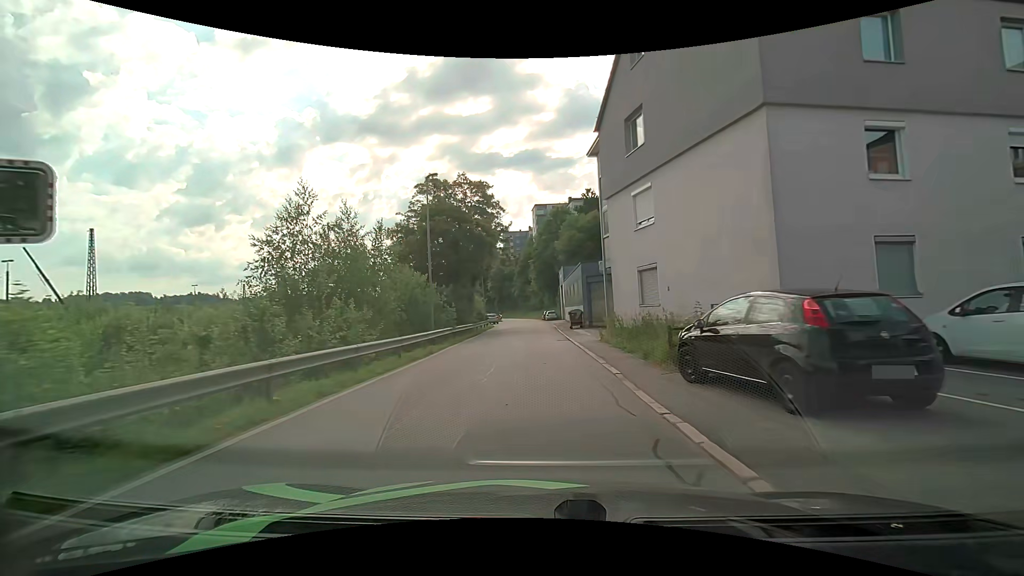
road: residential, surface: asphalt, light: Day
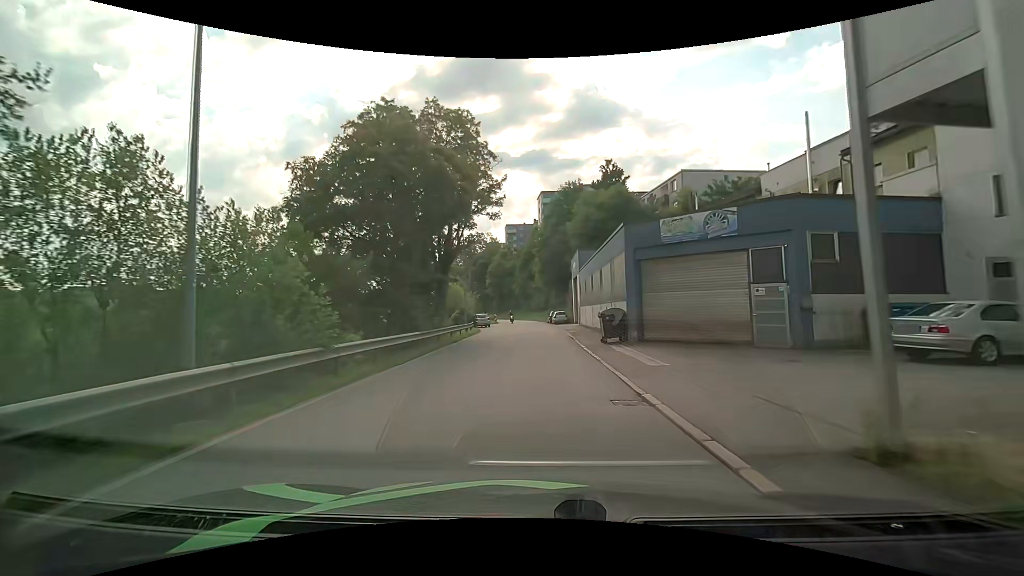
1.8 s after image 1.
(-0.3, +17.1) m; -2°
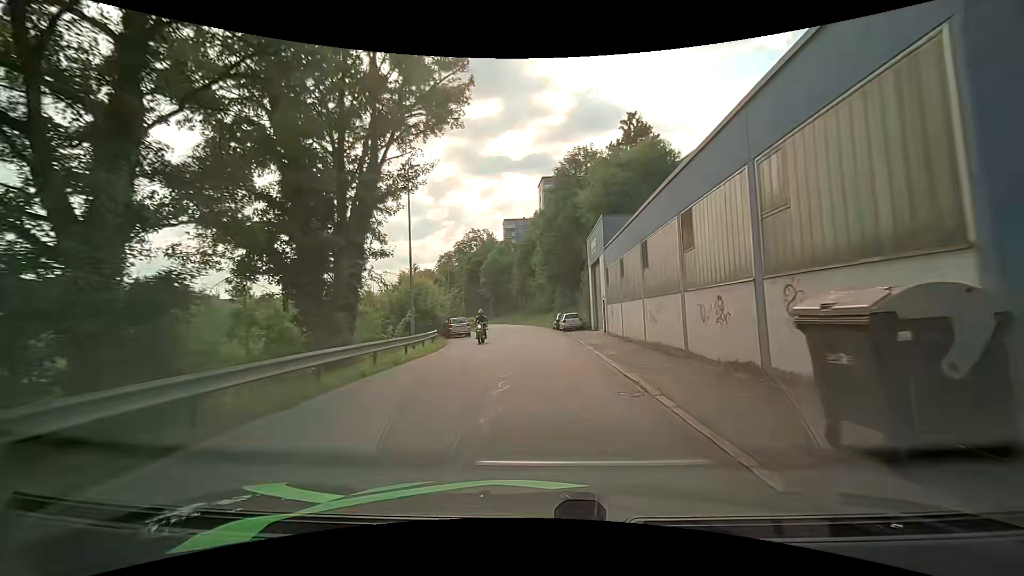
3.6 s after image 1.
(+0.2, +16.8) m; +1°
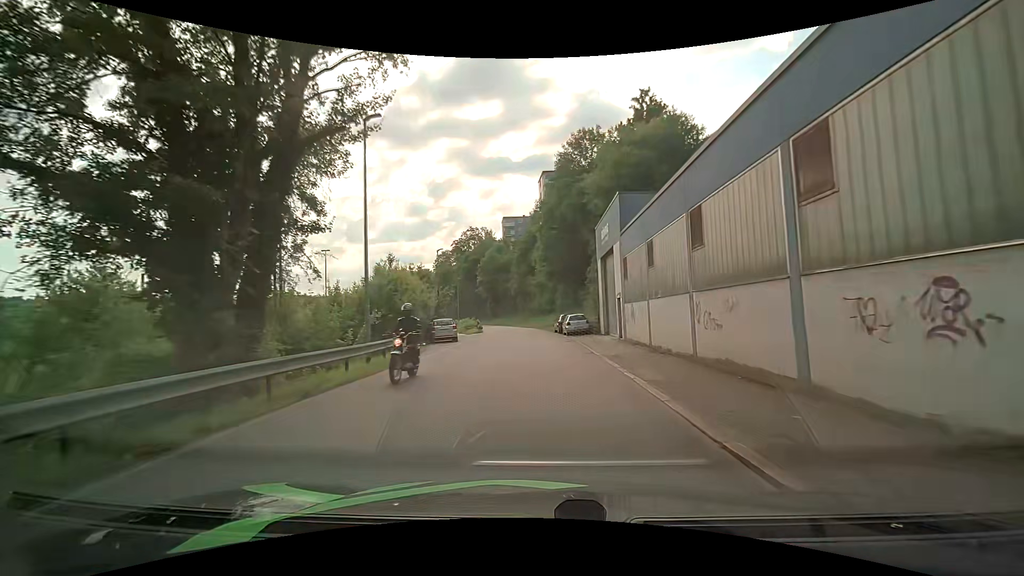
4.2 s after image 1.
(-0.1, +5.8) m; -1°
(0, +10) (0, +20) (0, +30) (-1, +40) (-1, +50) (-2, +60) (-4, +70) (-5, +80) (-8, +89) (-10, +99) m
